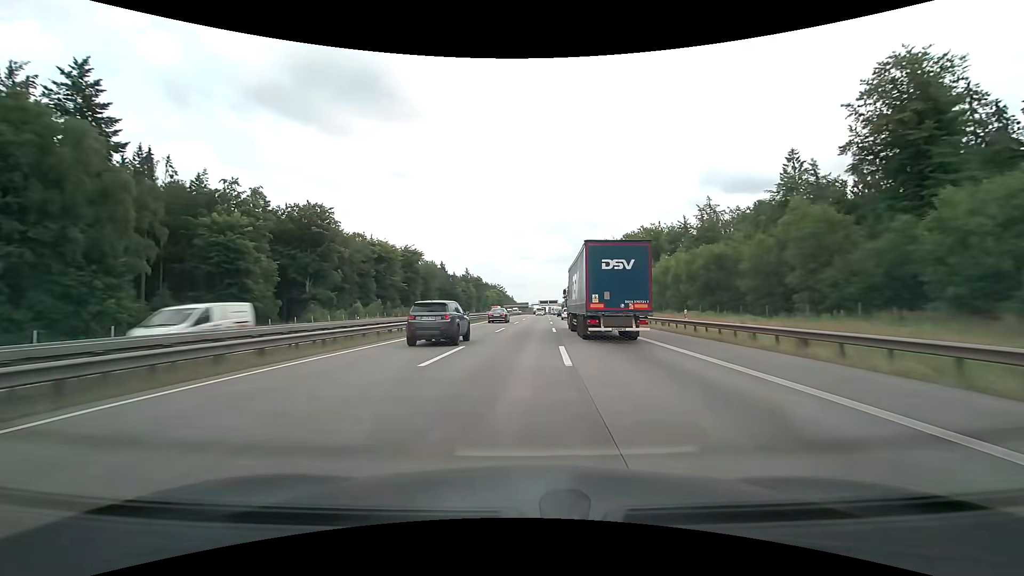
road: motorway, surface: concrete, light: Day
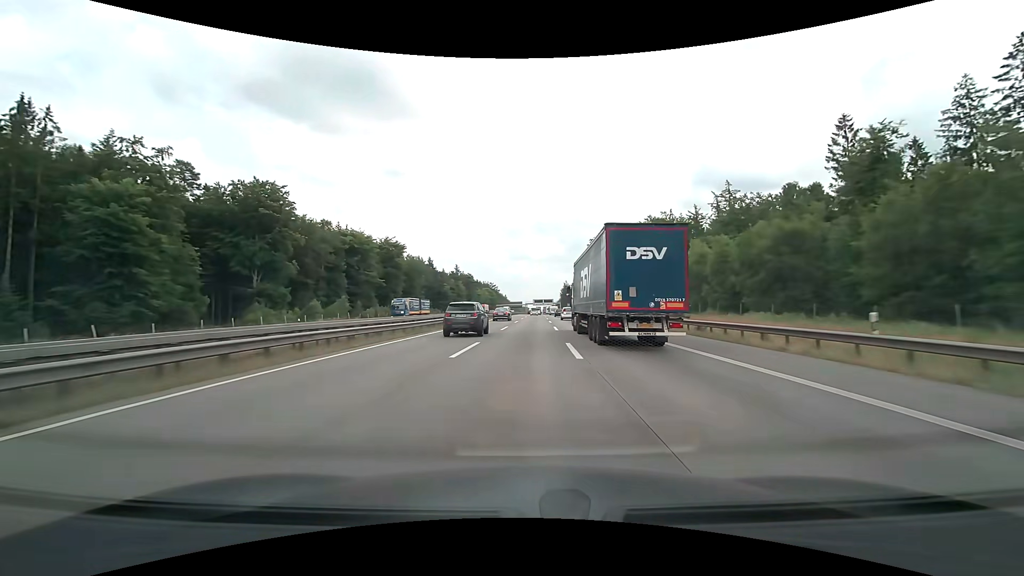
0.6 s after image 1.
(+0.1, +16.4) m; +1°
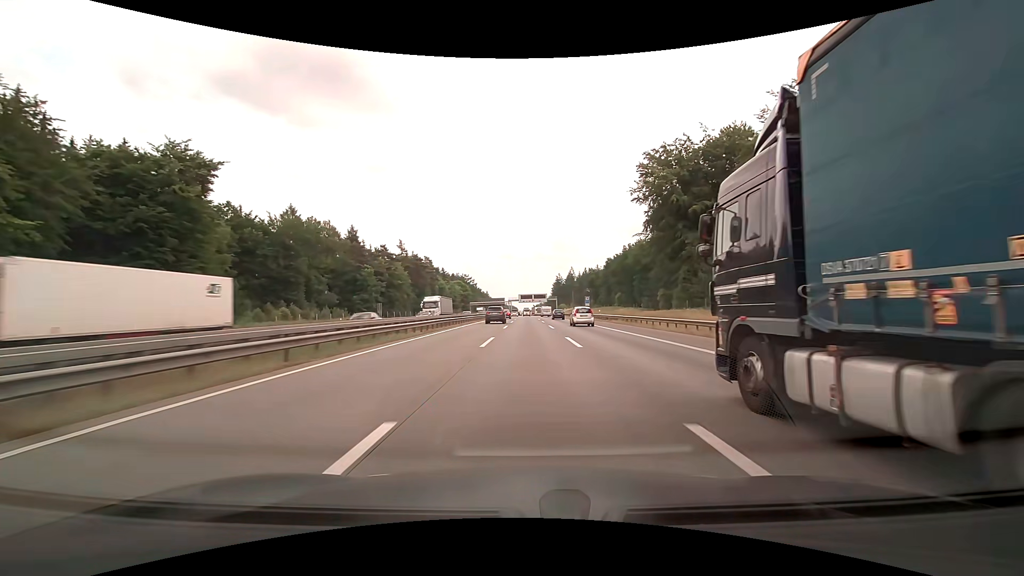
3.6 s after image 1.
(+1.7, +86.5) m; +2°
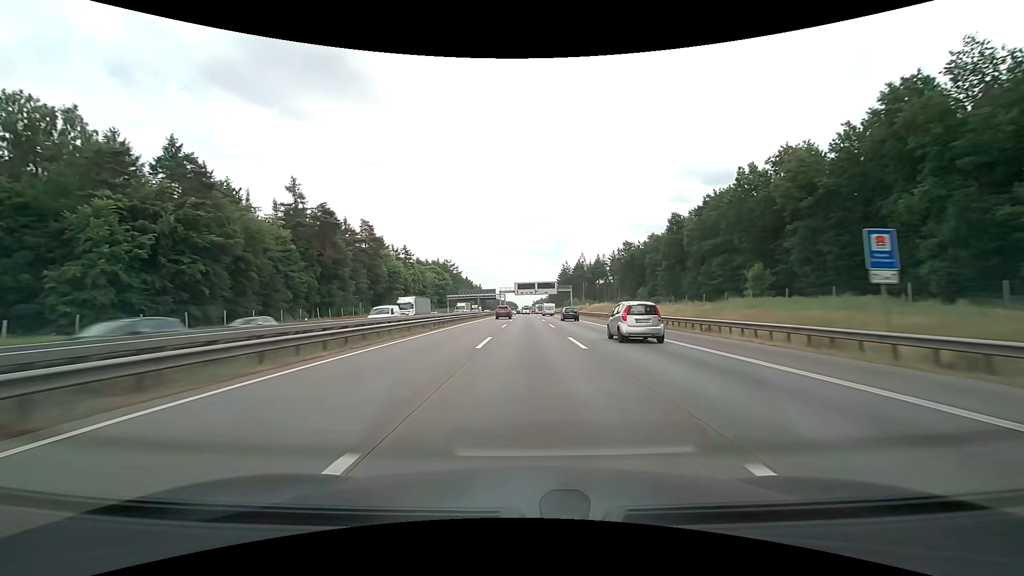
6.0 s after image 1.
(-0.2, +73.9) m; 0°
